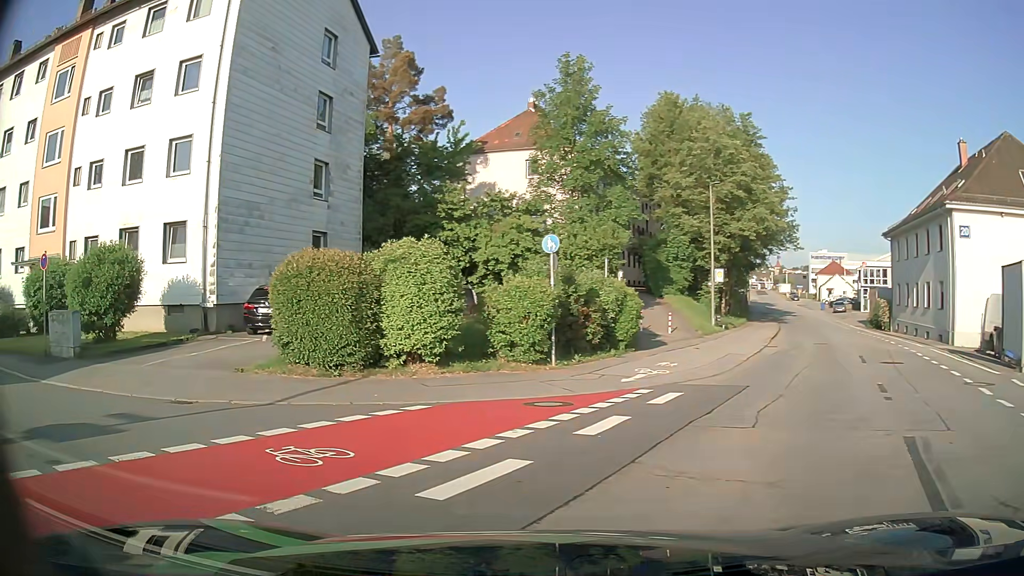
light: Day
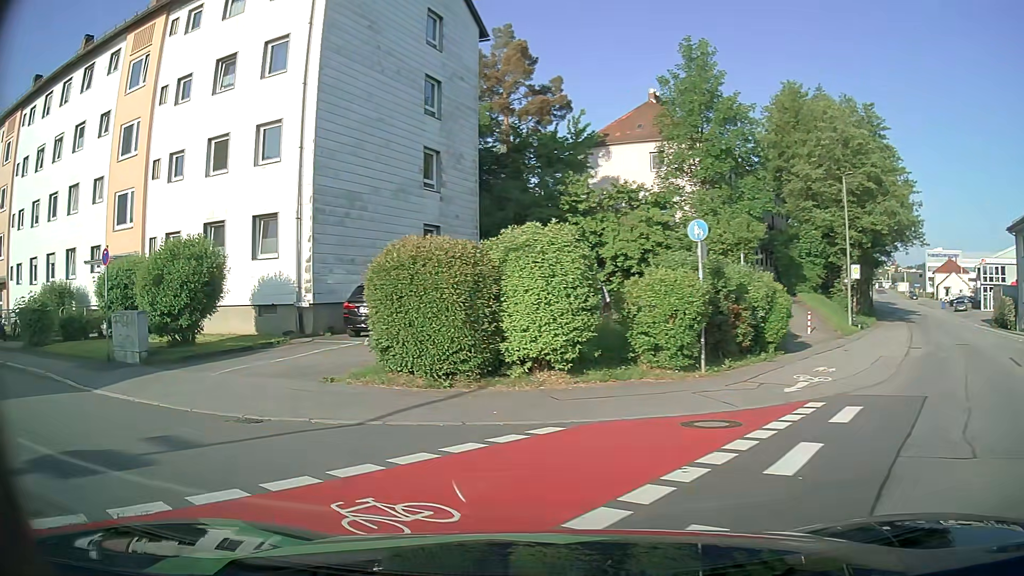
(-0.2, +2.2) m; -11°
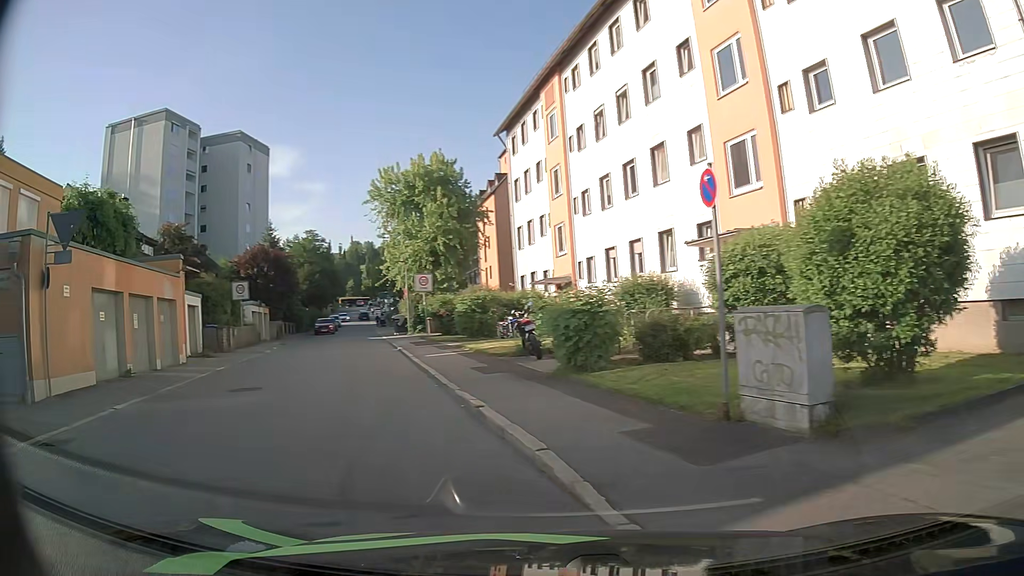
(-4.1, +8.2) m; -54°
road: residential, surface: asphalt
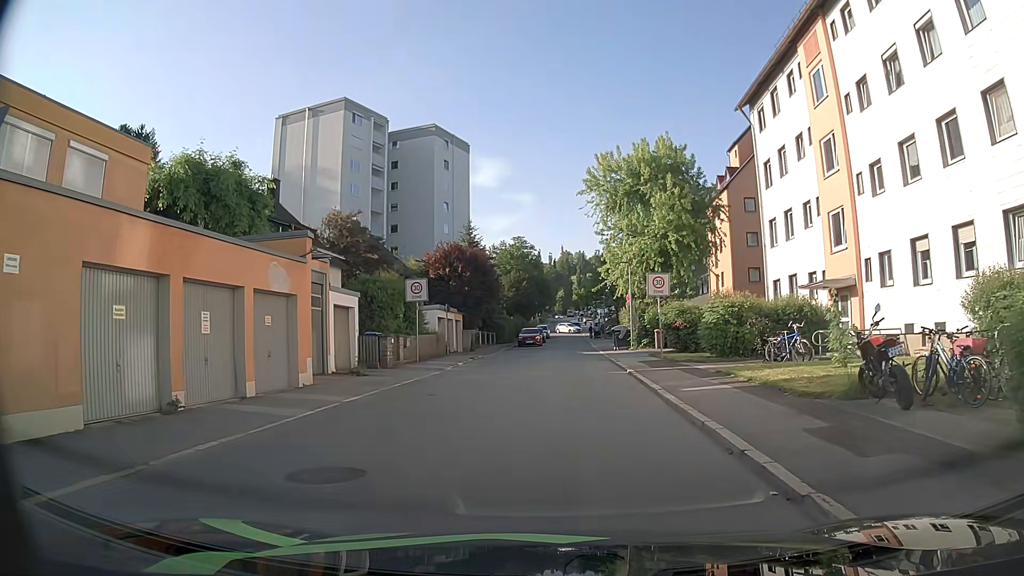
(-1.6, +7.6) m; -18°
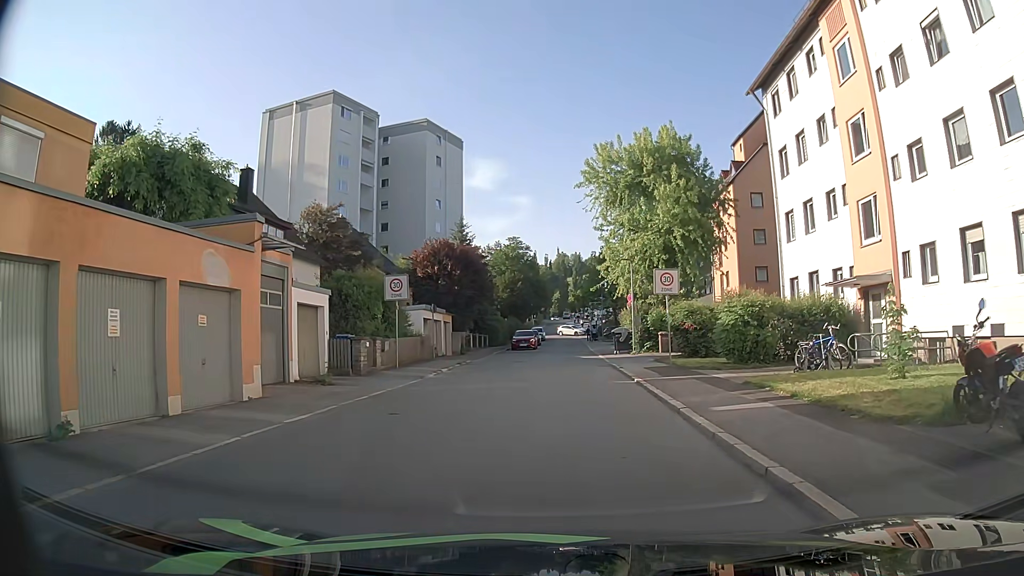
(0.0, +2.9) m; +1°
